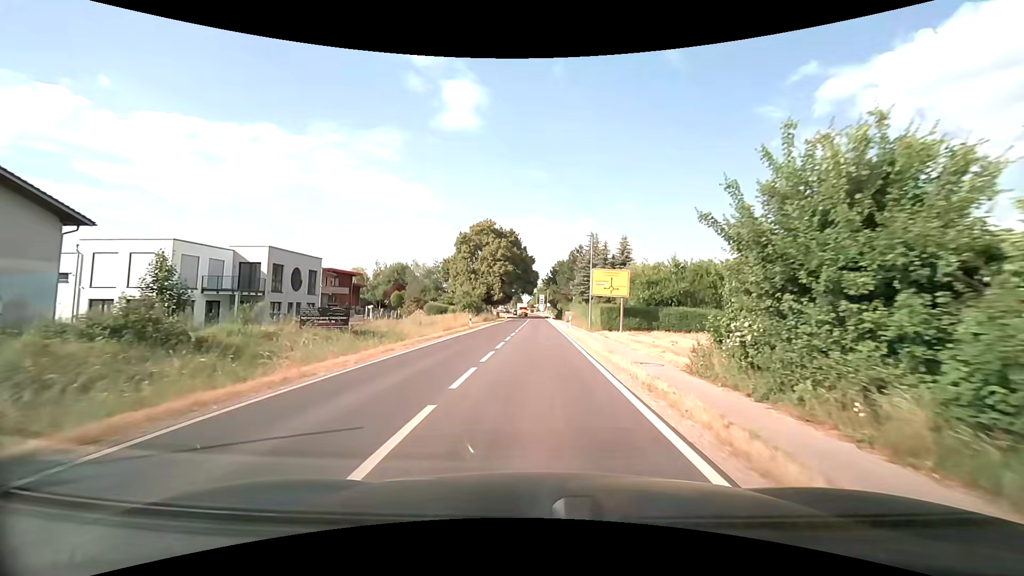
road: secondary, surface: asphalt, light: Day
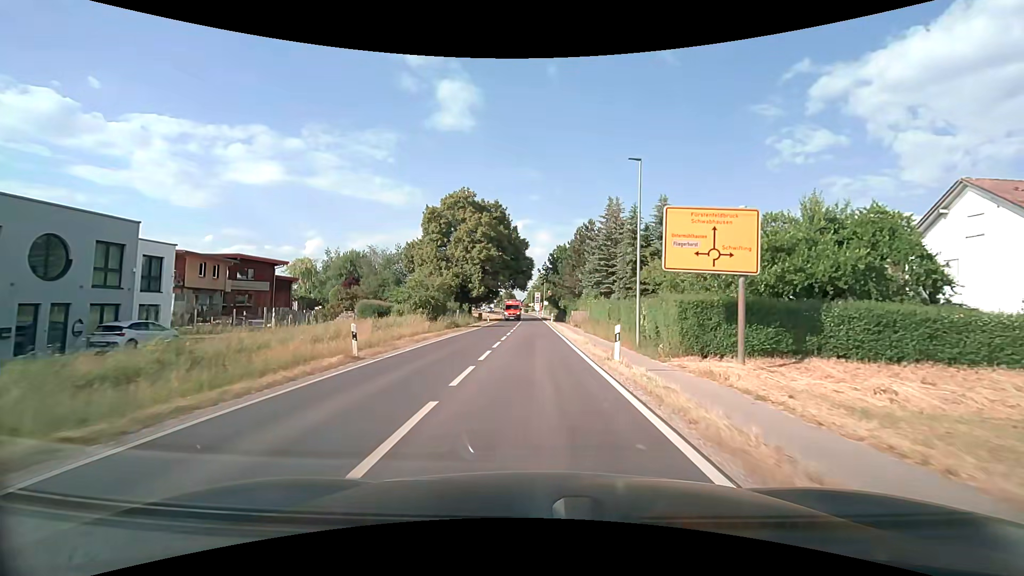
(+0.1, +22.9) m; +1°
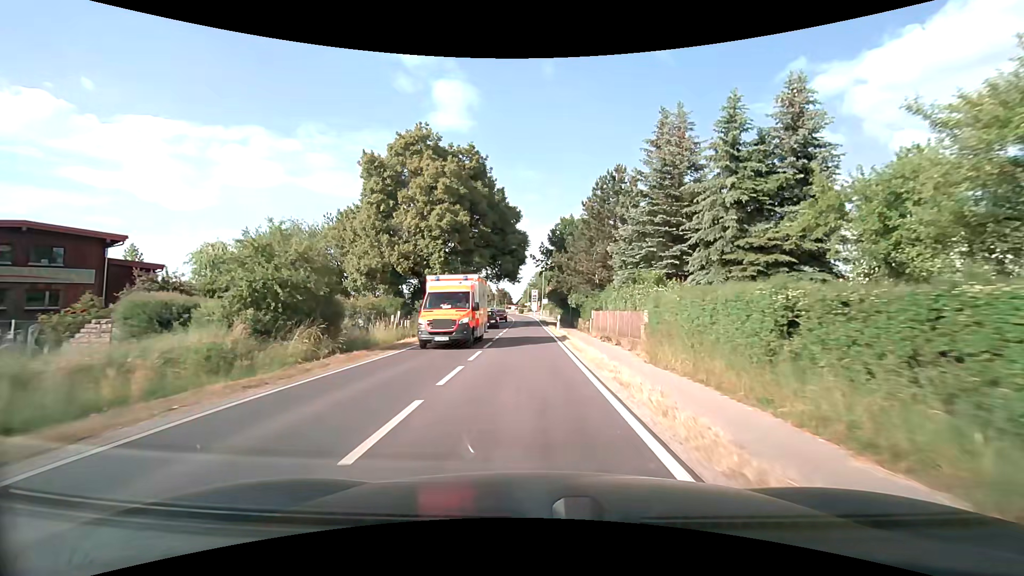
(+0.1, +23.0) m; 0°
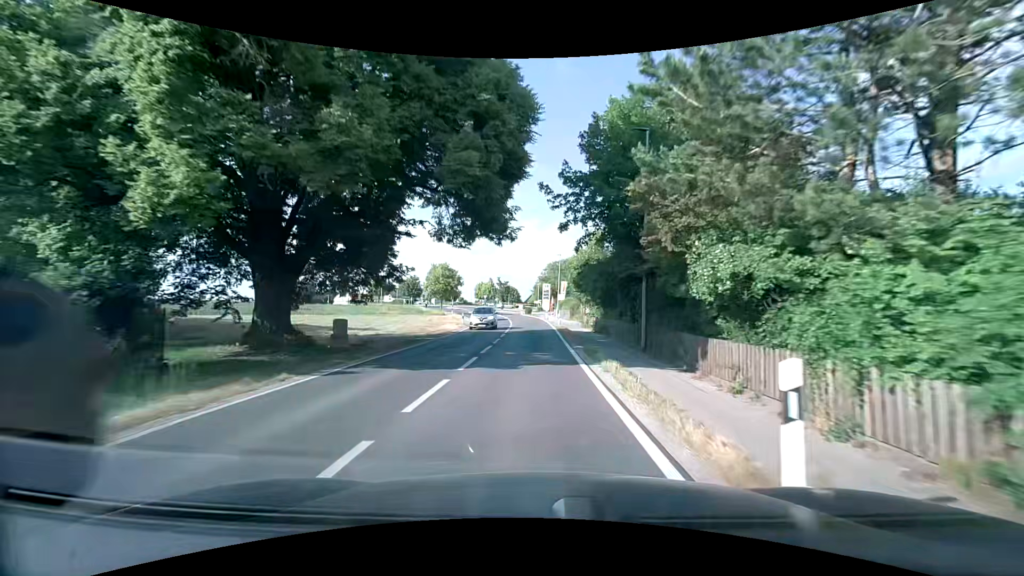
(-0.3, +29.9) m; -2°
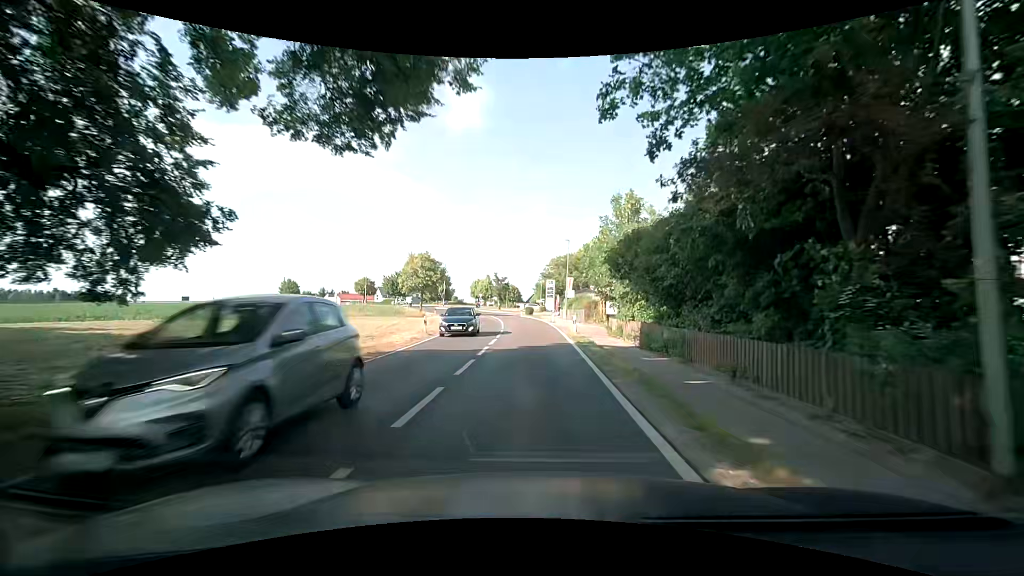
(+0.1, +14.3) m; 0°
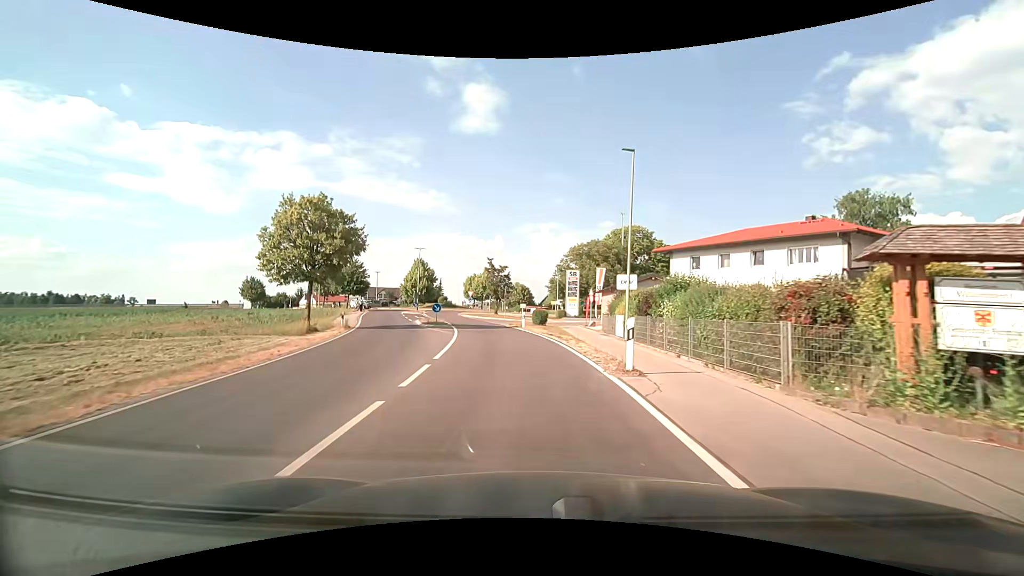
(-0.2, +31.9) m; -2°
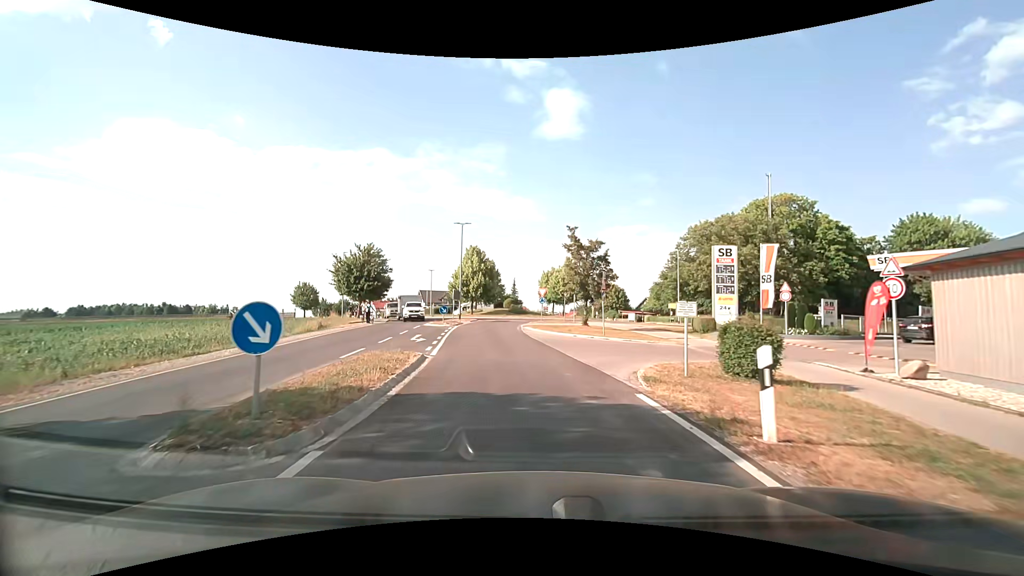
(-1.8, +26.8) m; -9°
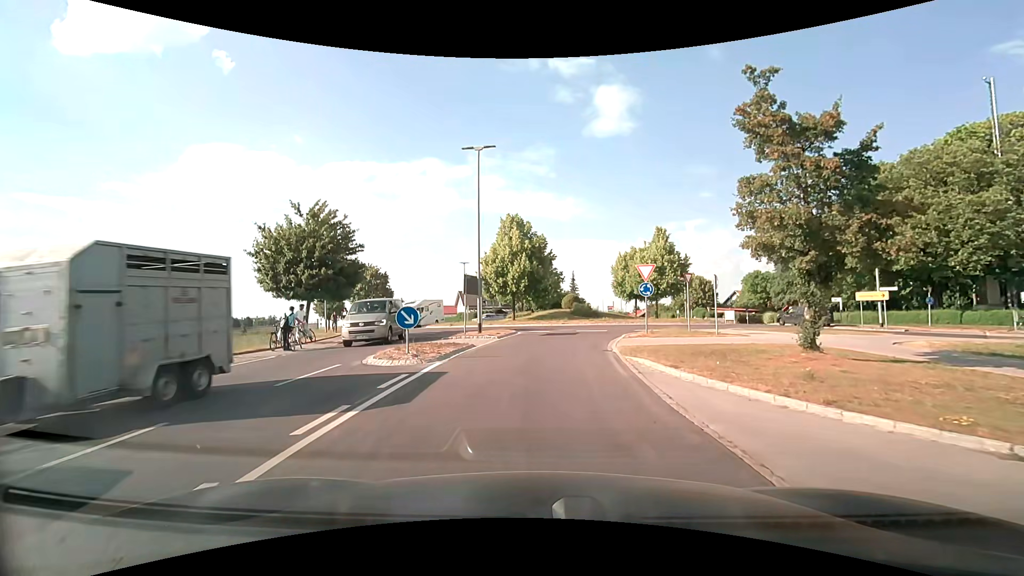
(-1.7, +22.3) m; -7°
(0, +10) (+1, +20) (+4, +29) (+12, +35) (+18, +43) (+18, +53) (+12, +61) (+3, +65) (-5, +71) (-11, +79) m
